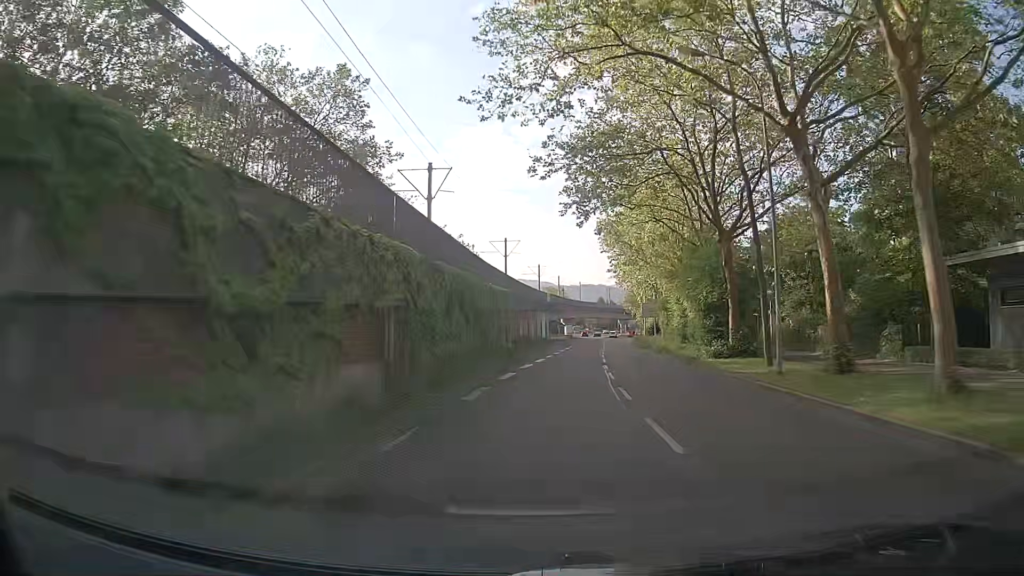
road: tertiary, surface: asphalt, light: Day
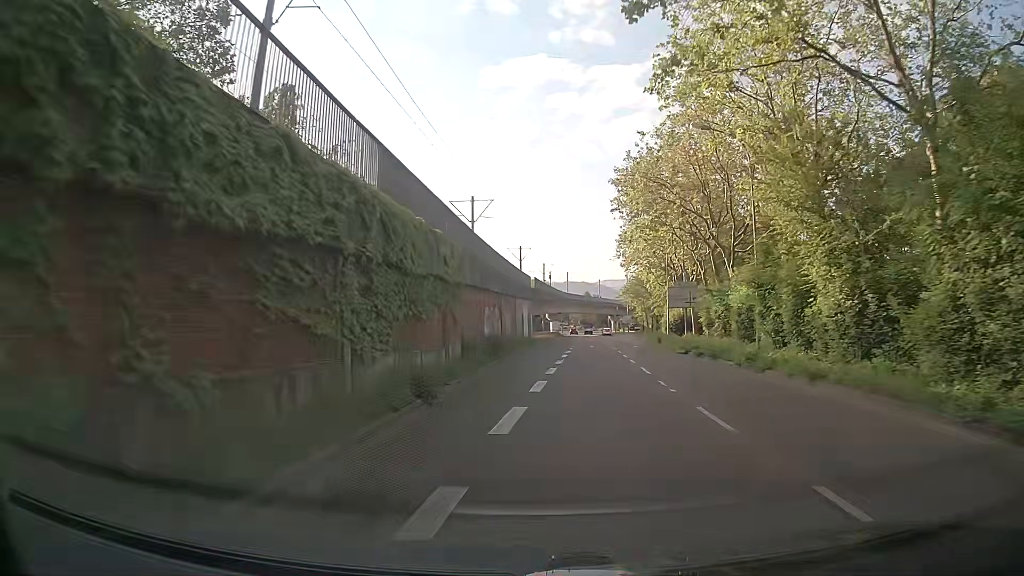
(0.0, +22.7) m; +1°
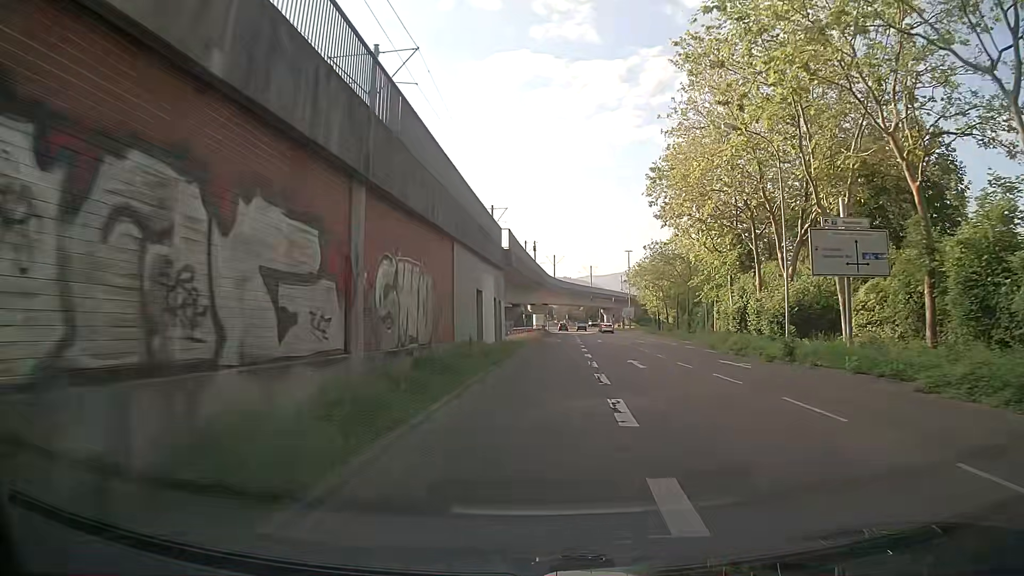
(+0.5, +30.1) m; +2°
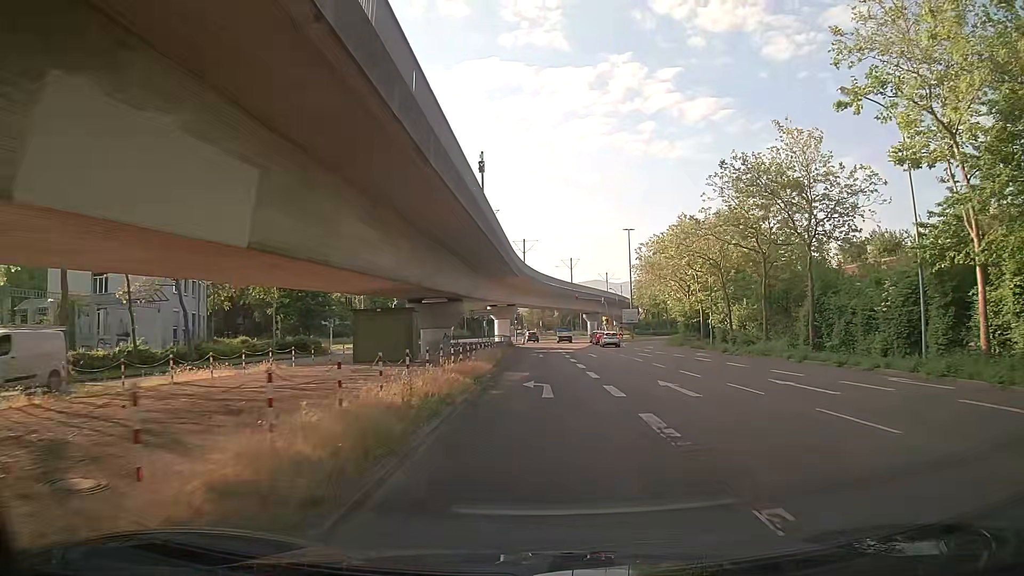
(+1.0, +36.9) m; +3°
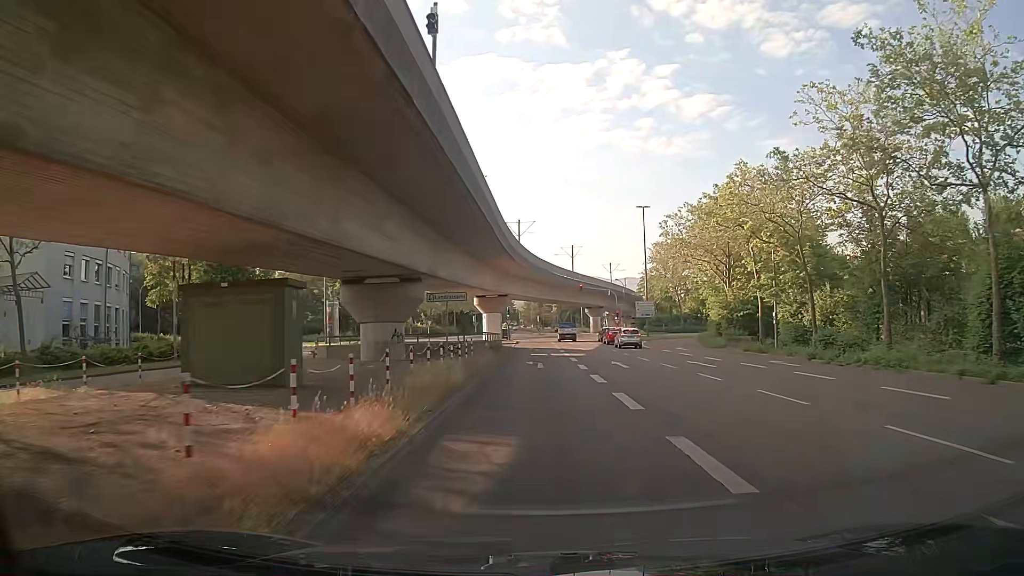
(-0.1, +14.6) m; 0°
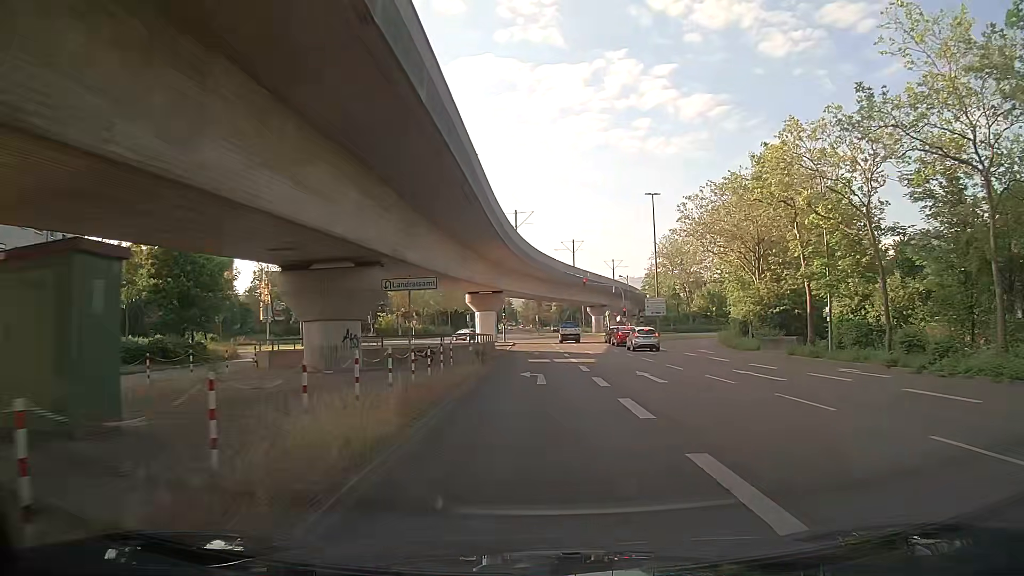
(0.0, +7.2) m; 0°
